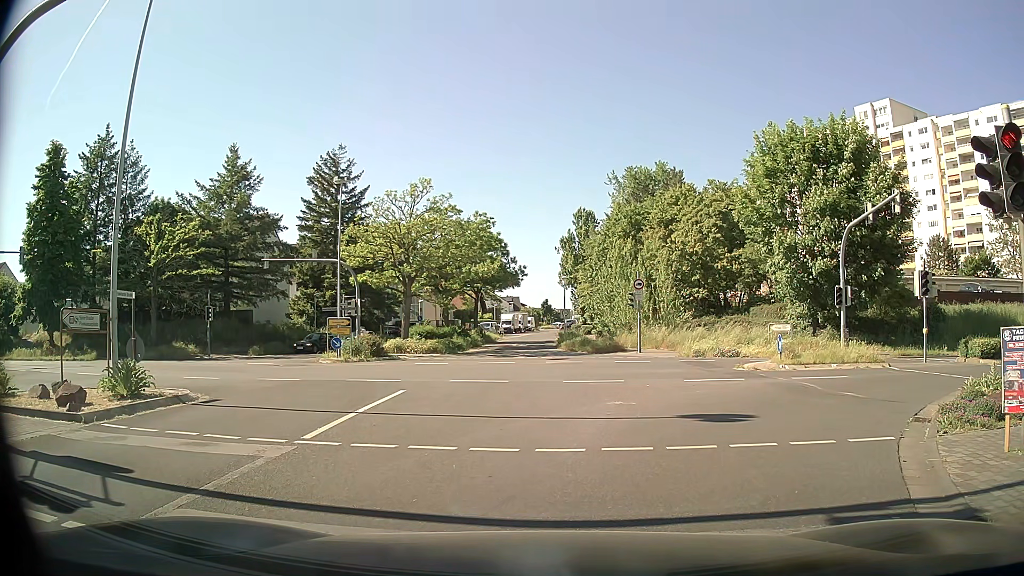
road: tertiary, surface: asphalt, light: Day
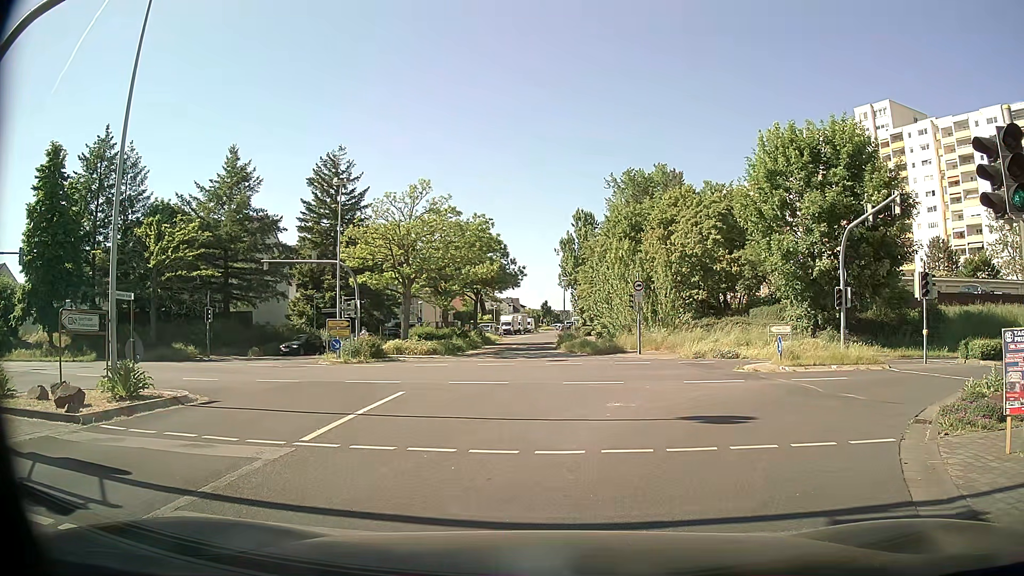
(0.0, 0.0) m; 0°
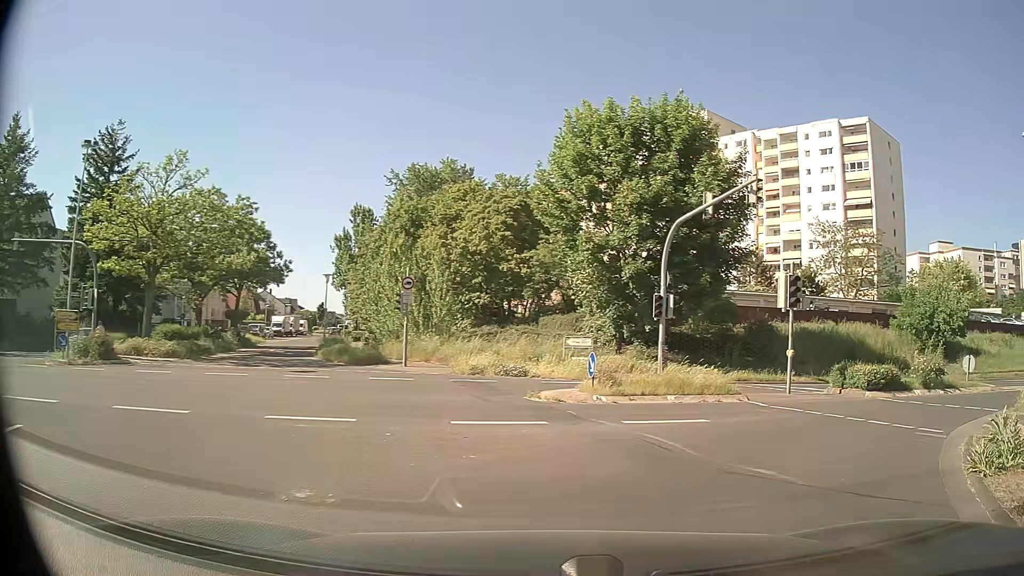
(+1.0, +6.8) m; +20°
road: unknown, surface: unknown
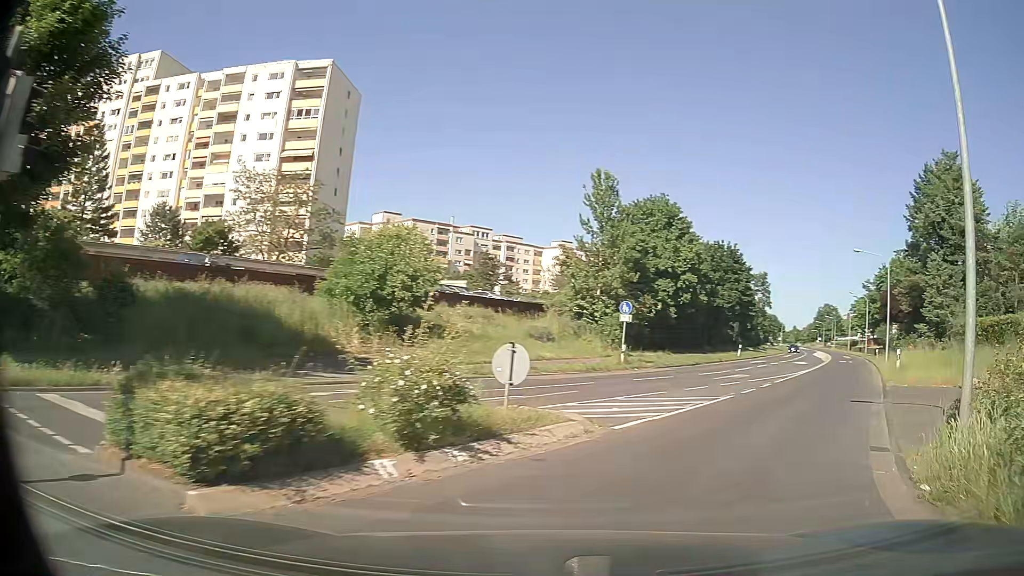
(+6.0, +13.3) m; +48°
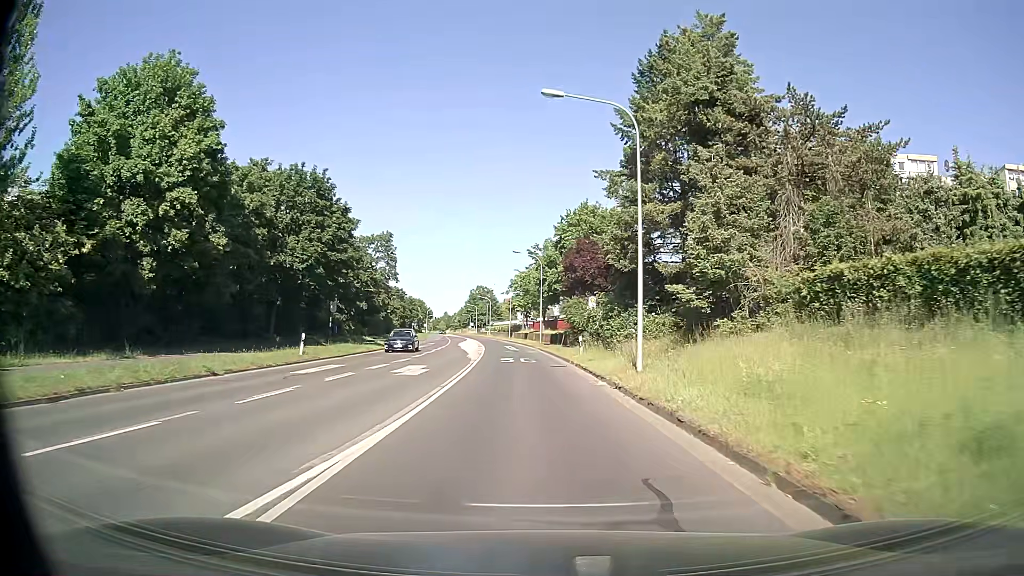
(+11.4, +26.5) m; +30°
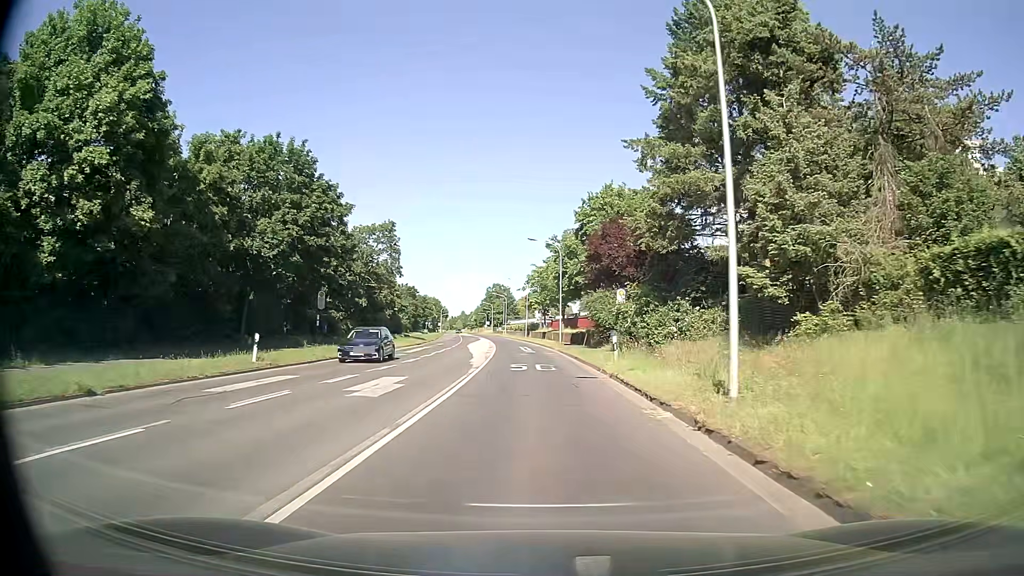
(-0.1, +7.0) m; -2°
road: secondary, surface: asphalt
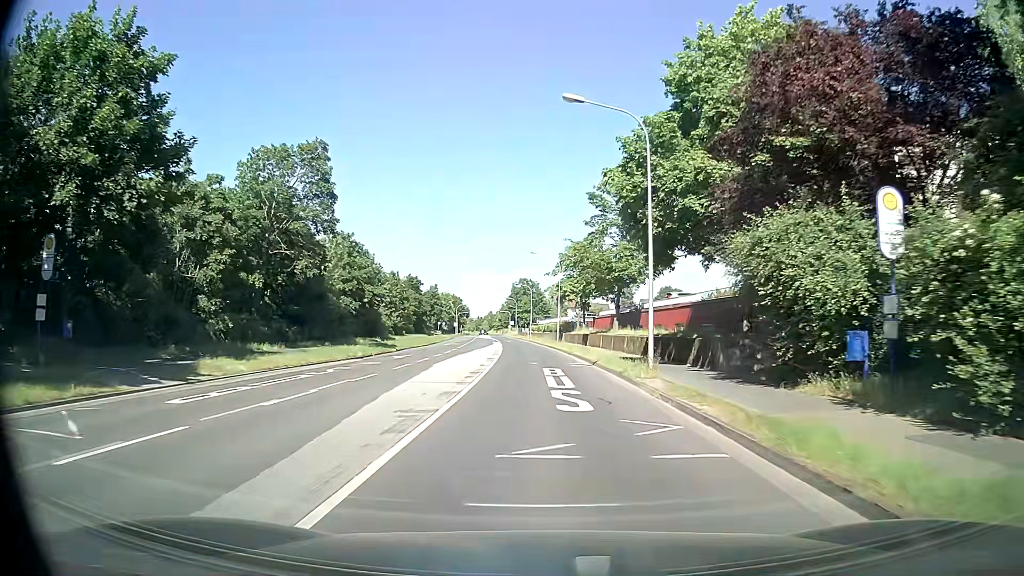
(-0.8, +29.7) m; -2°
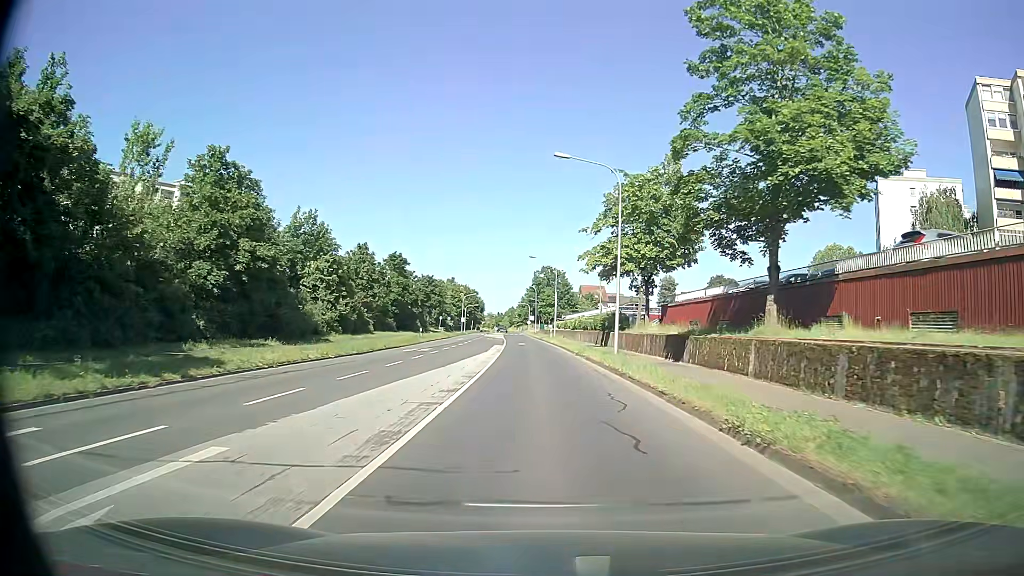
(-0.7, +30.8) m; -2°
(0, +10) (0, +20) (0, +30) (-1, +40) (-1, +50) (-2, +60) (-2, +70) (-3, +80) (-3, +90) (-4, +100) m
